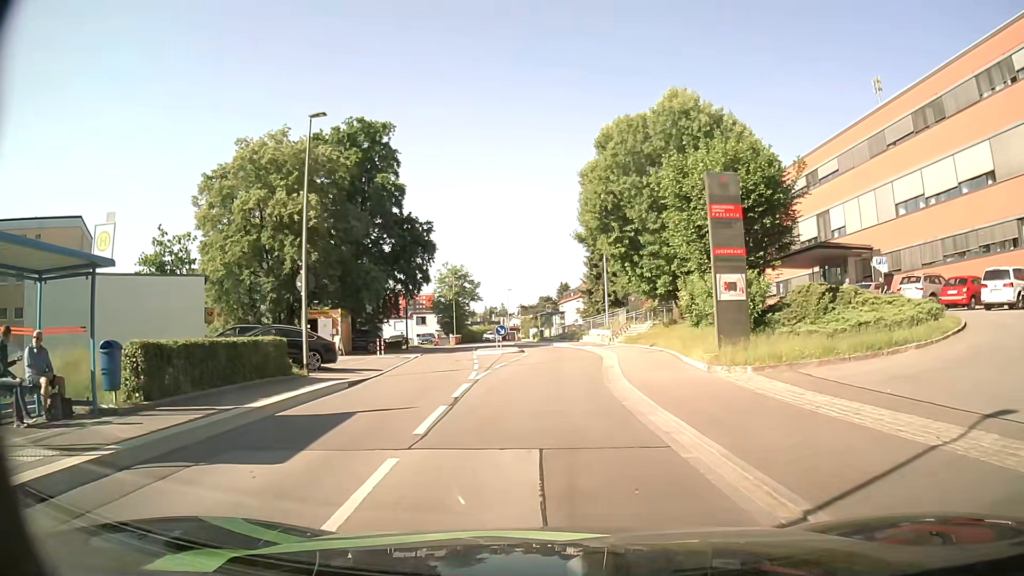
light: Day
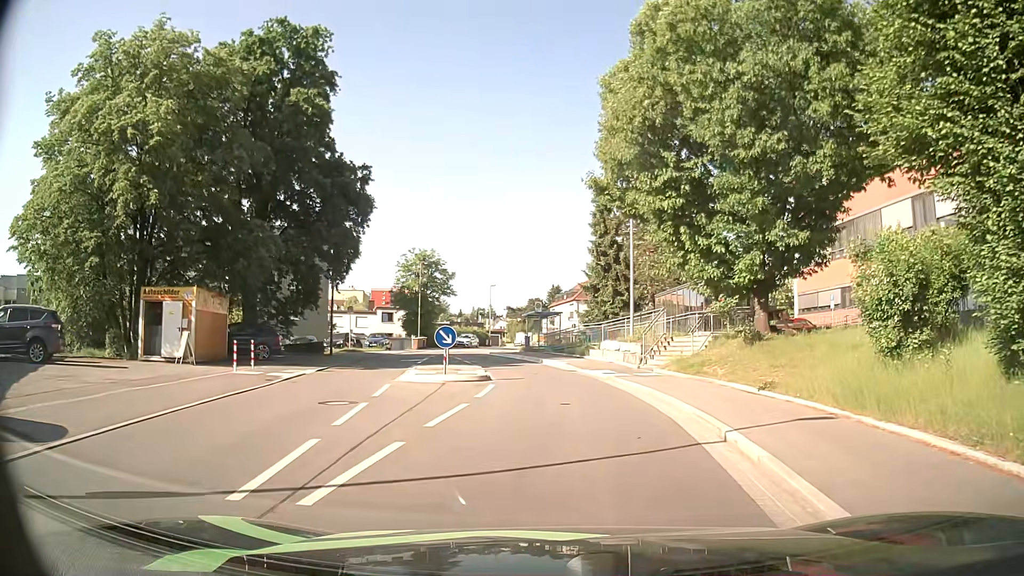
(+0.3, +17.0) m; +2°
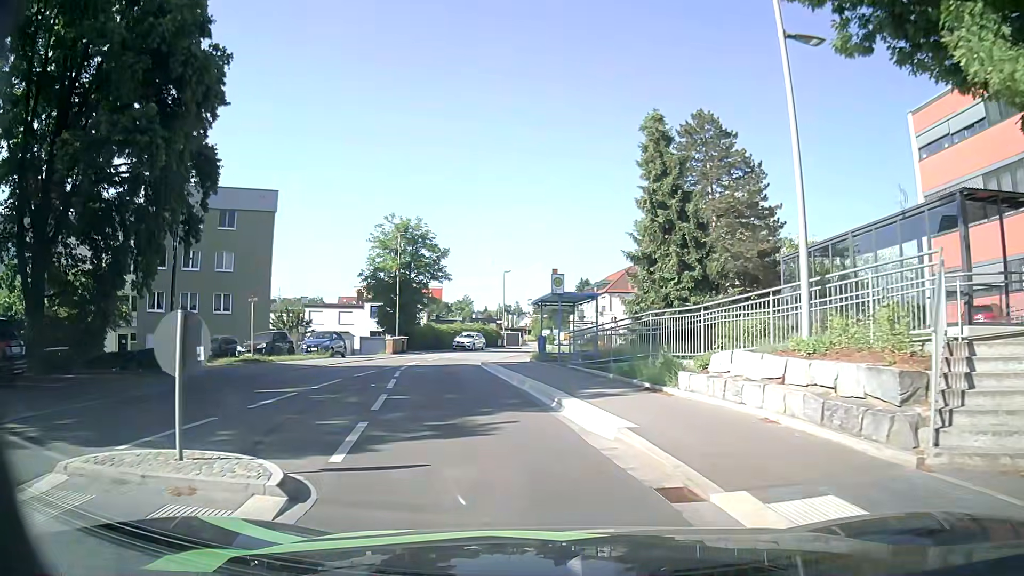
(+0.1, +18.3) m; -4°
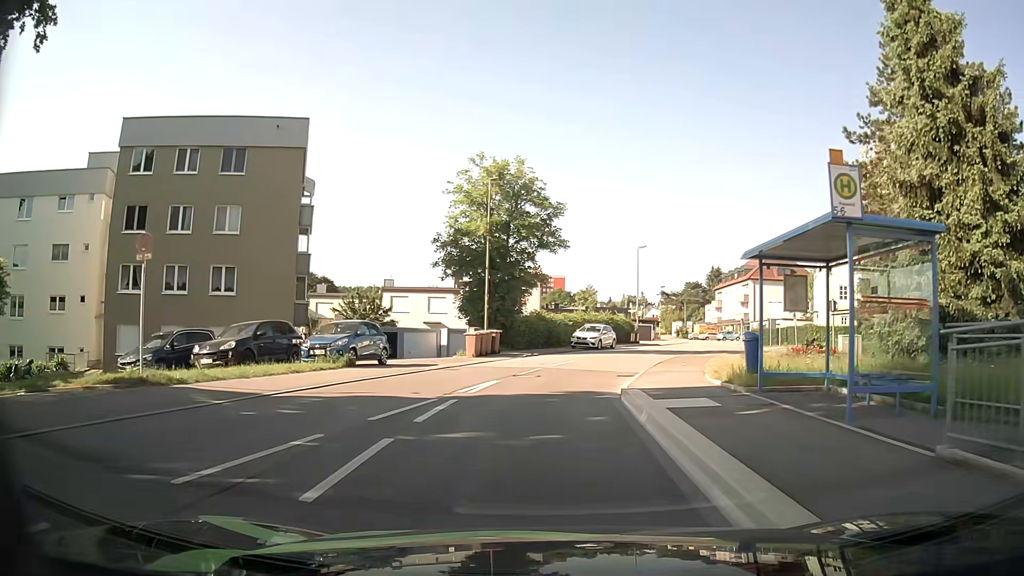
(-1.3, +15.6) m; -9°
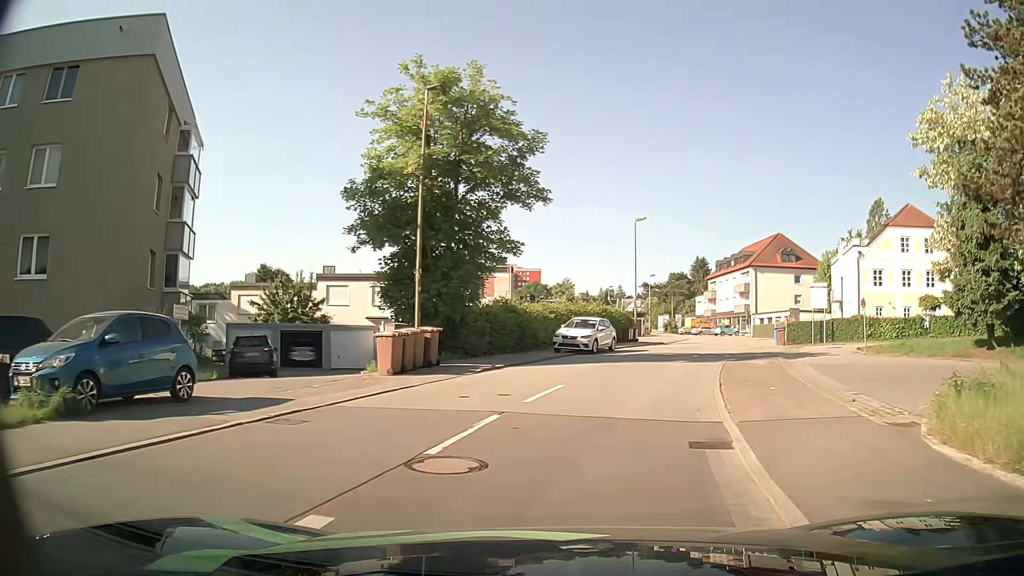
(+0.1, +12.3) m; +2°
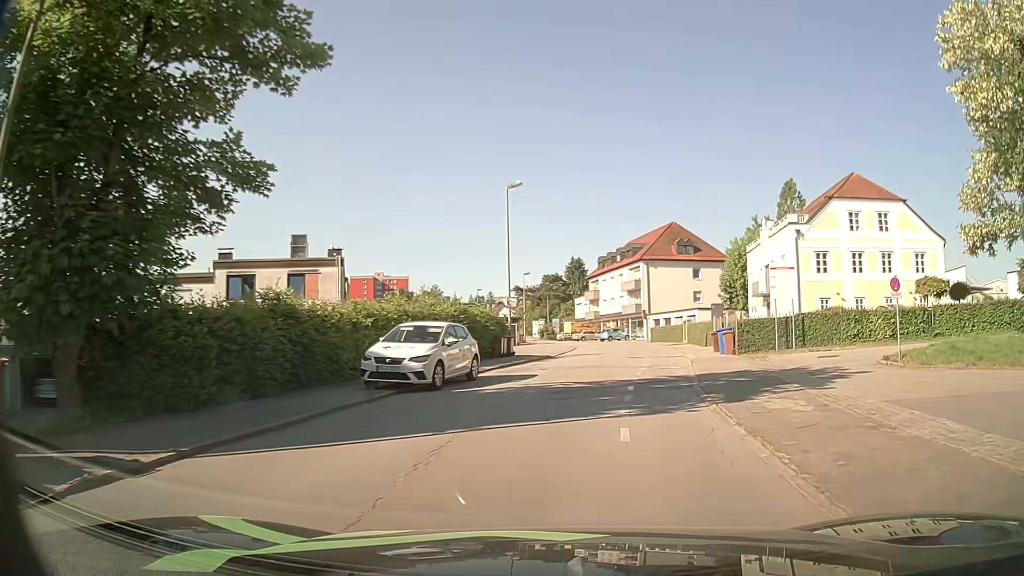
(+1.4, +12.8) m; +12°
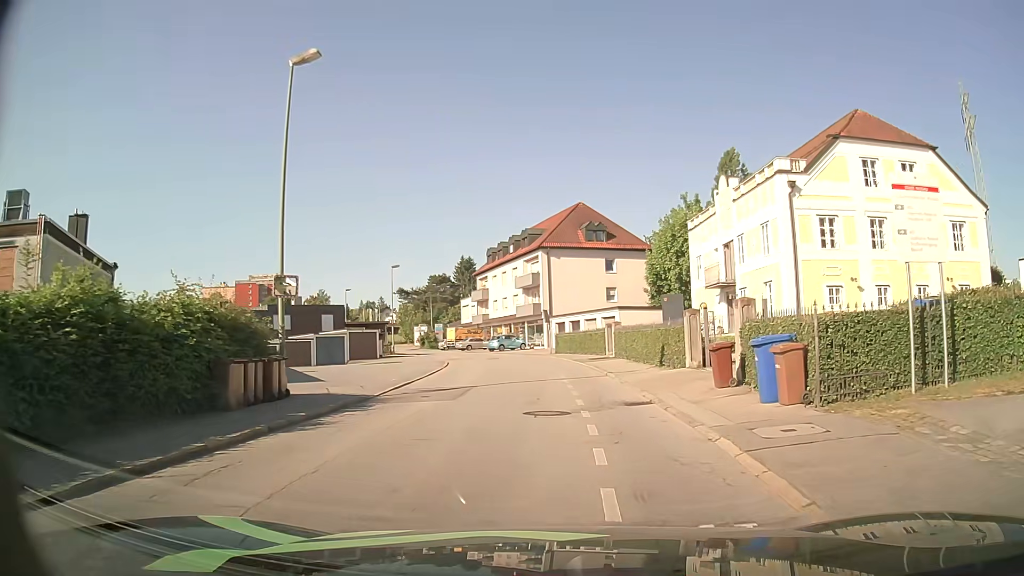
(+1.5, +16.8) m; +8°
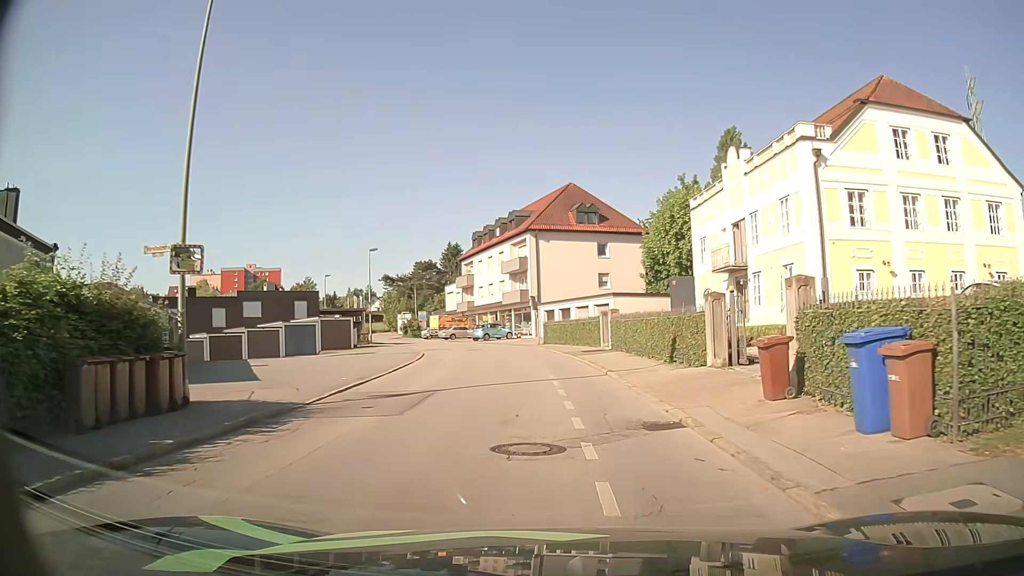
(+0.1, +4.1) m; +1°
(0, +10) (-1, +20) (-2, +30) (-3, +40) (-6, +49) (-9, +59) (-13, +68) (-17, +77) (-22, +86) (-27, +95) m
